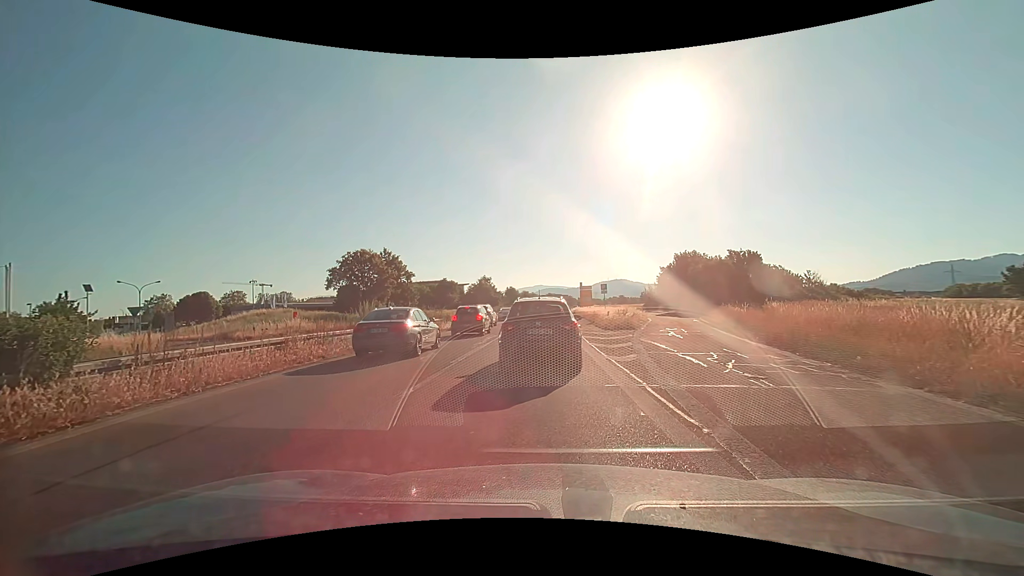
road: trunk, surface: asphalt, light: Day
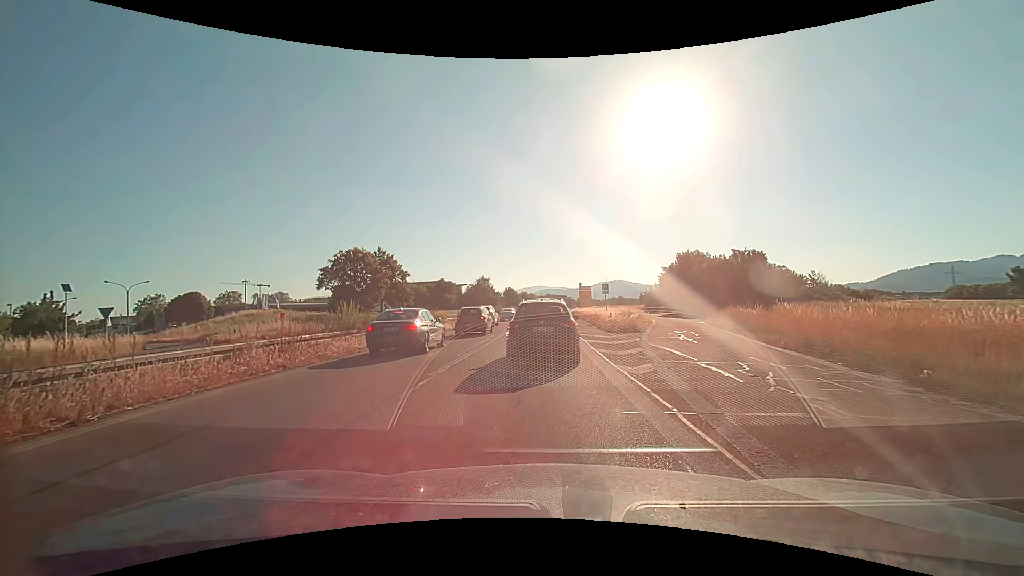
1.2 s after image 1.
(0.0, +2.1) m; 0°
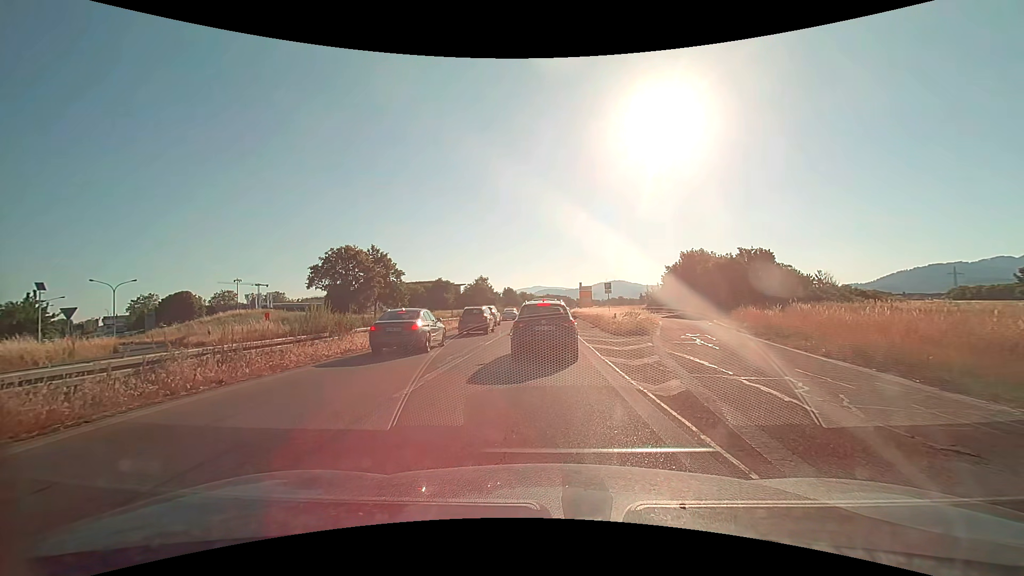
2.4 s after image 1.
(0.0, +2.5) m; +1°
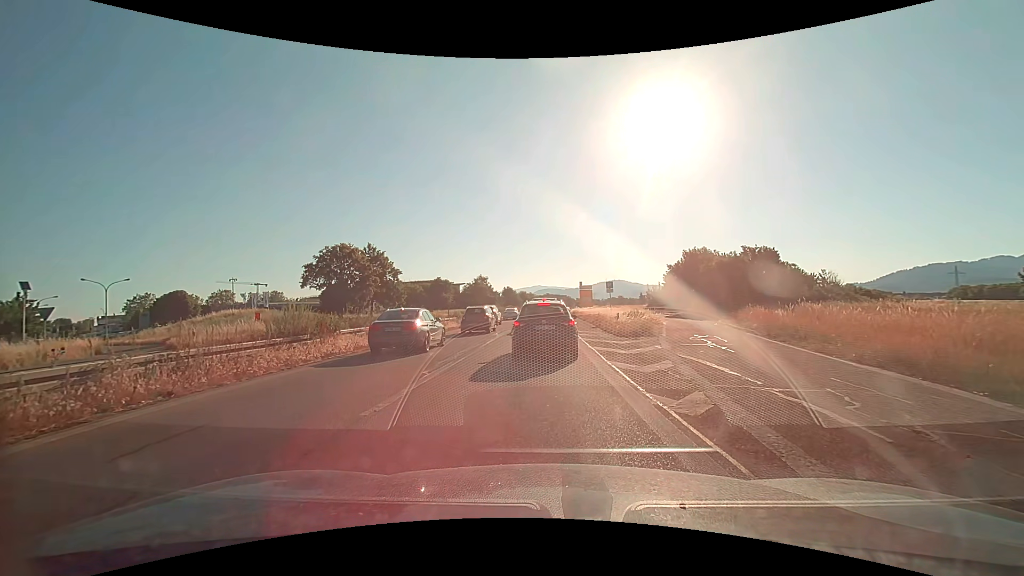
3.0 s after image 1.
(0.0, +1.4) m; -1°
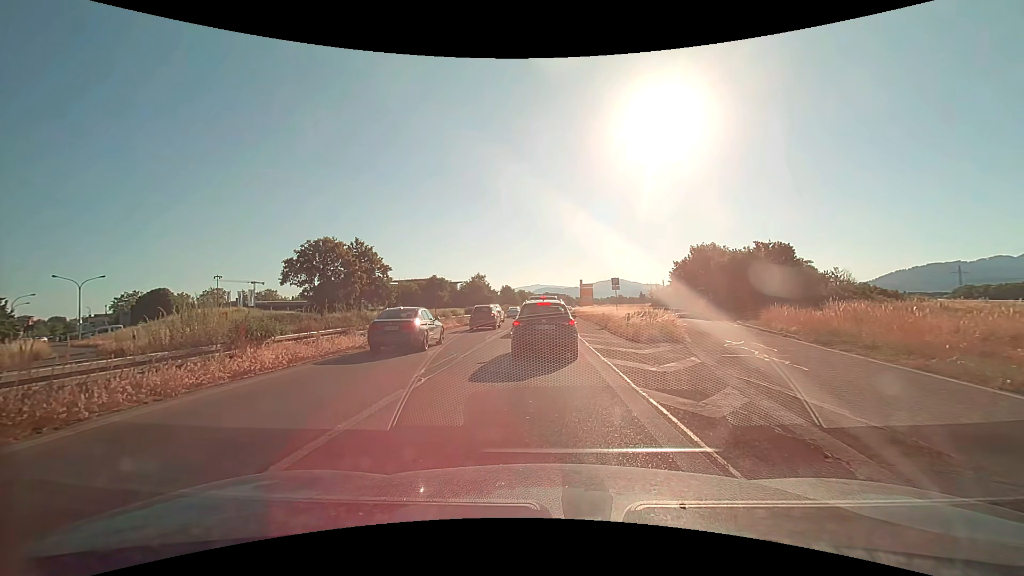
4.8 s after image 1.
(0.0, +4.2) m; 0°
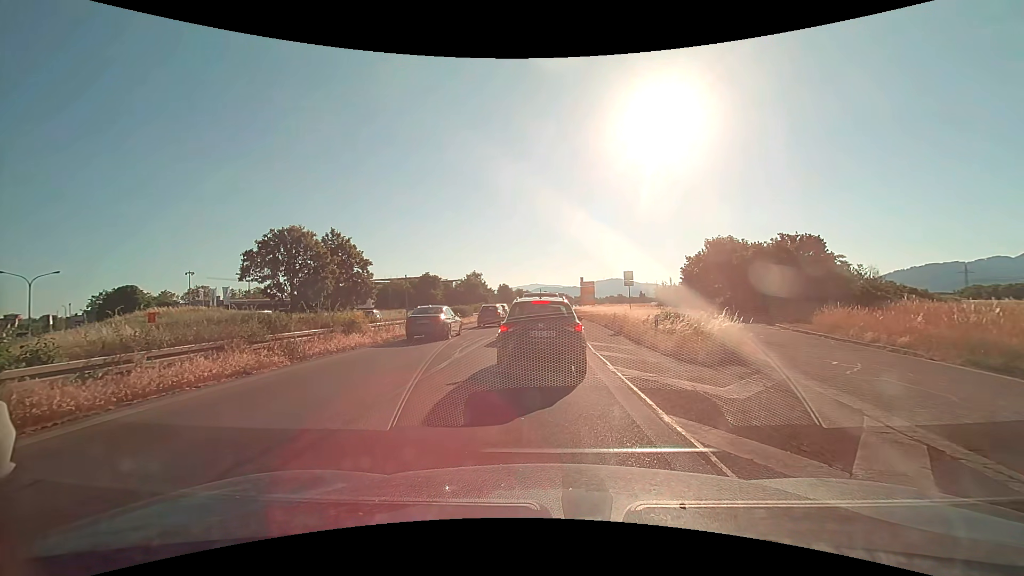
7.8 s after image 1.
(0.0, +6.9) m; 0°
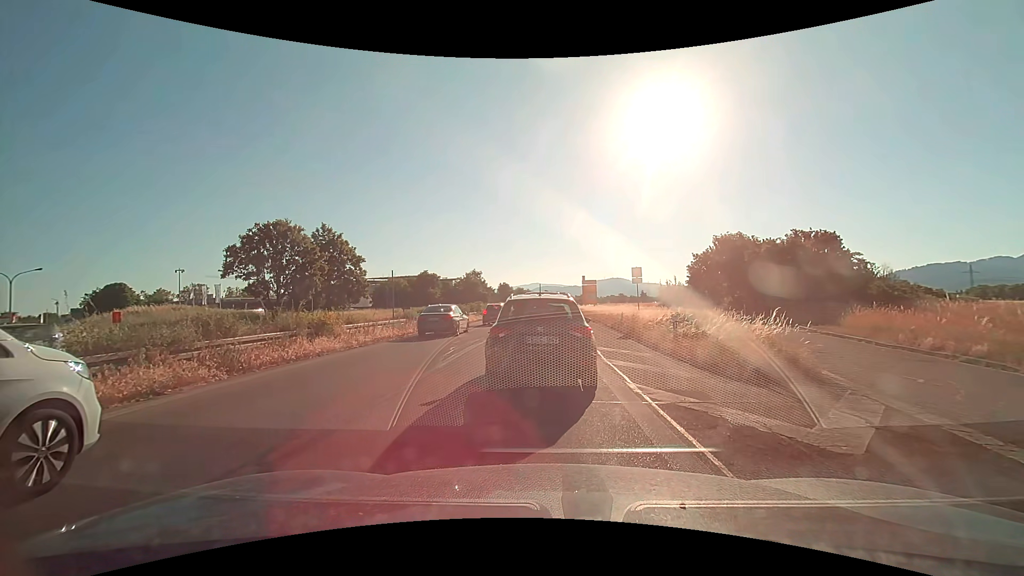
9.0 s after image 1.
(0.0, +2.6) m; 0°
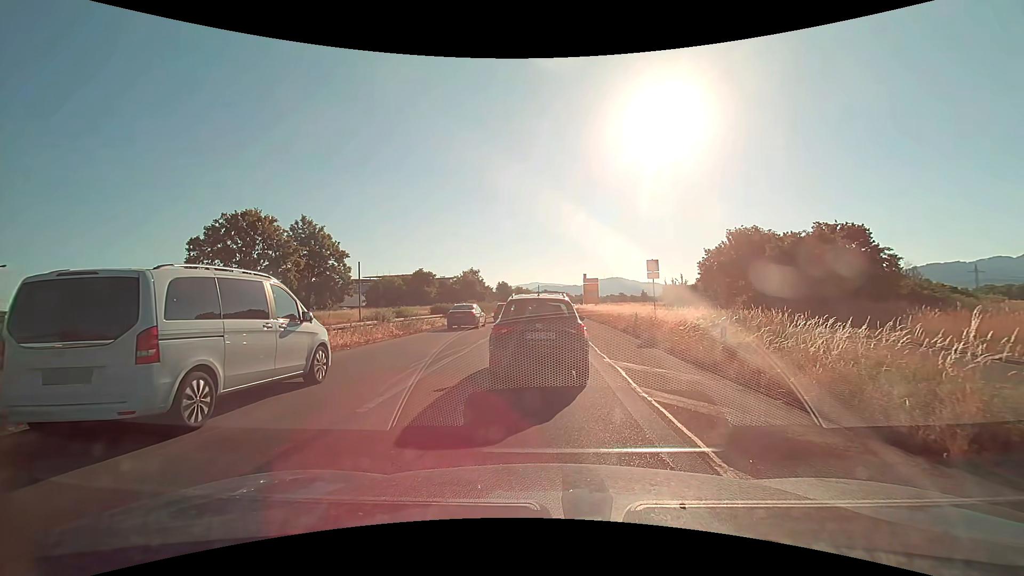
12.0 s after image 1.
(0.0, +4.5) m; +2°
(0, +10) (0, +20) (0, +30) (0, +40) (0, +50) (0, +60) (0, +70) (0, +80) (0, +90) (+1, +100) m
